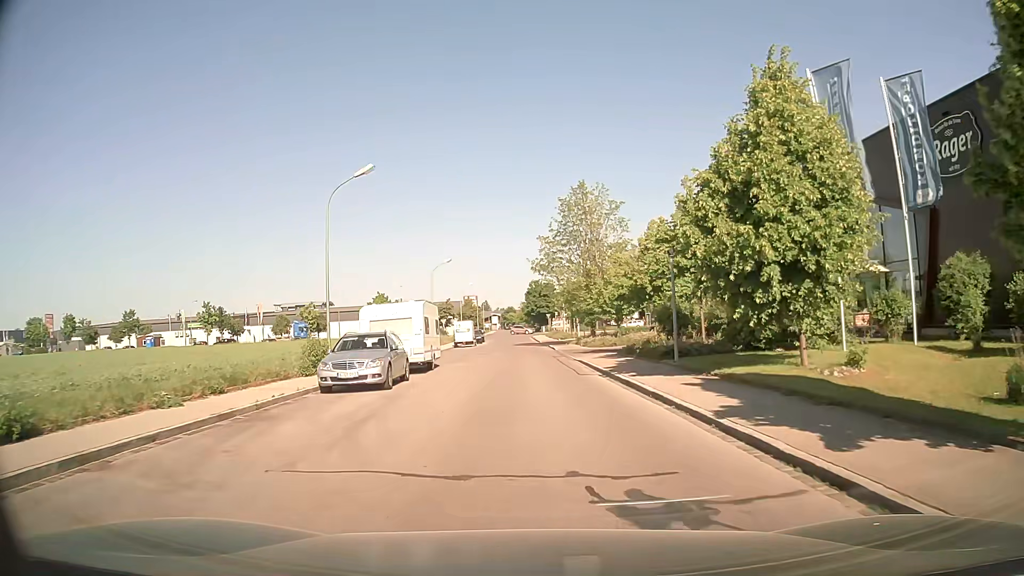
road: unclassified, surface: asphalt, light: Day
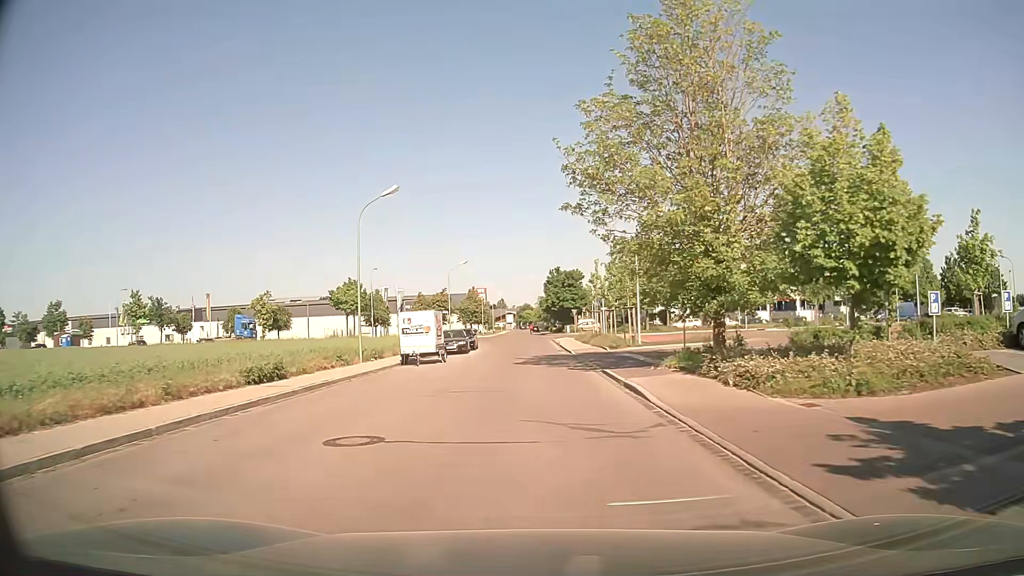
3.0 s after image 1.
(-0.4, +29.6) m; -2°
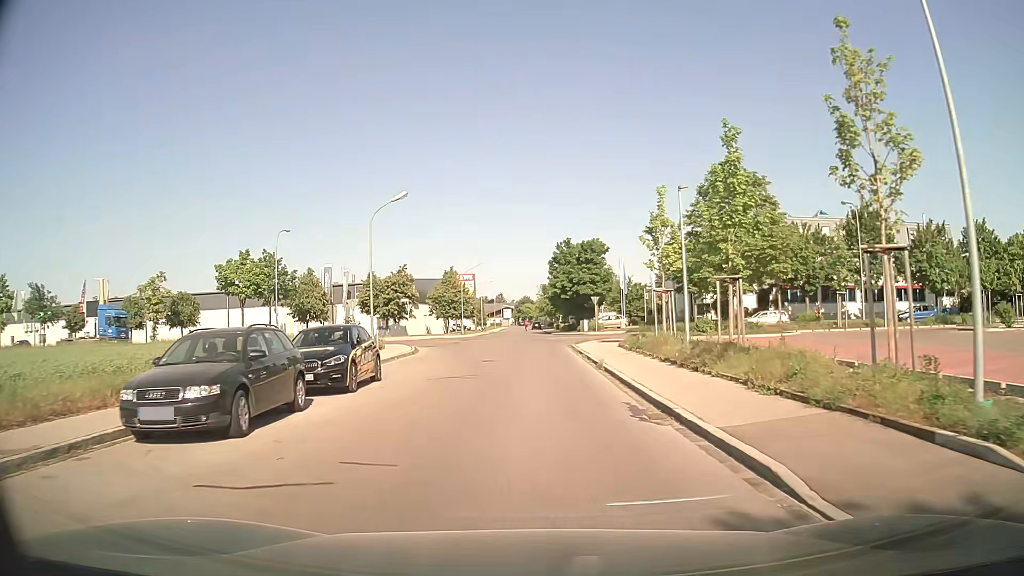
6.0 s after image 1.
(+0.2, +29.9) m; 0°
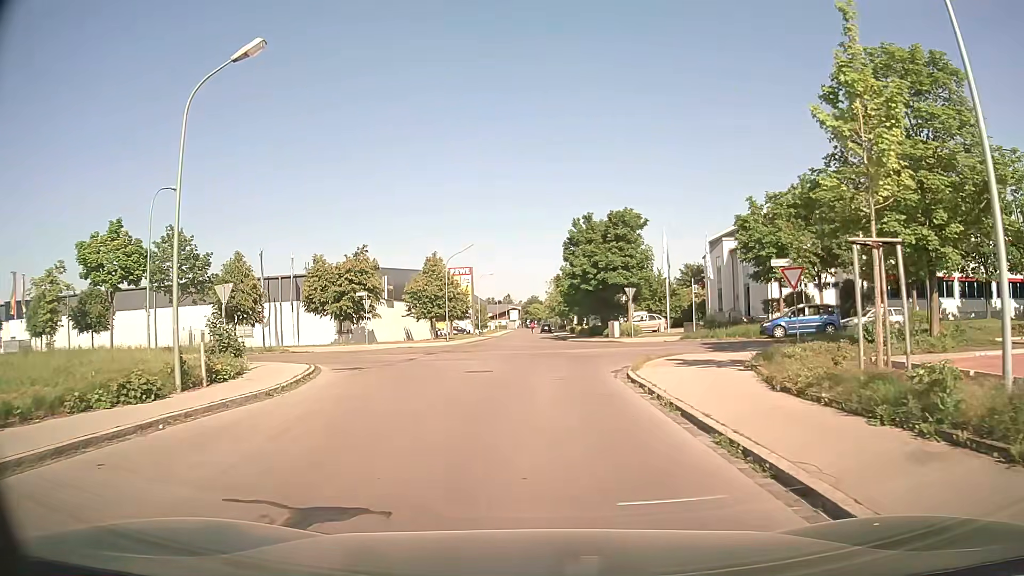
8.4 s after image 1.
(-0.1, +18.1) m; -1°
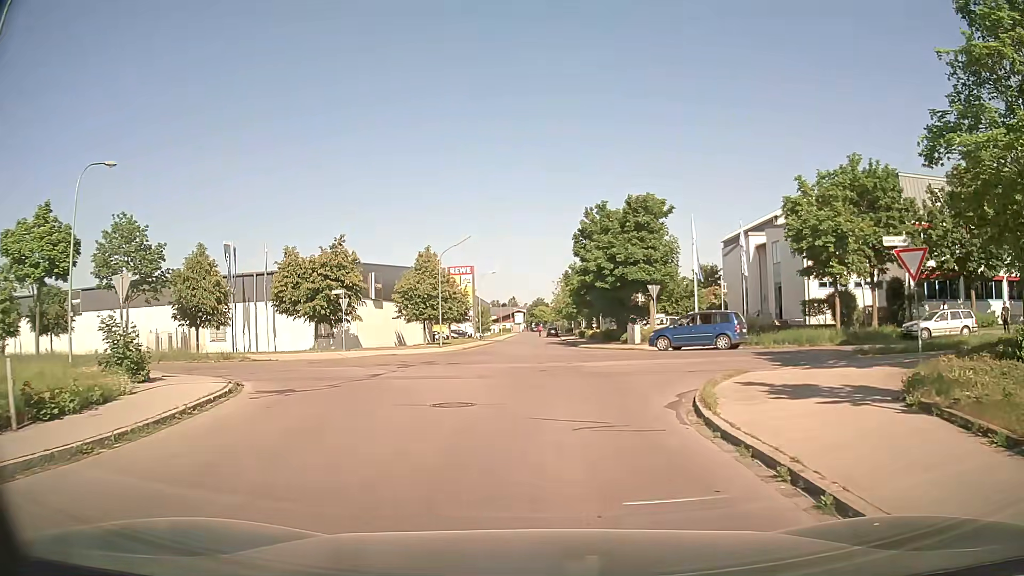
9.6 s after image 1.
(0.0, +6.6) m; 0°
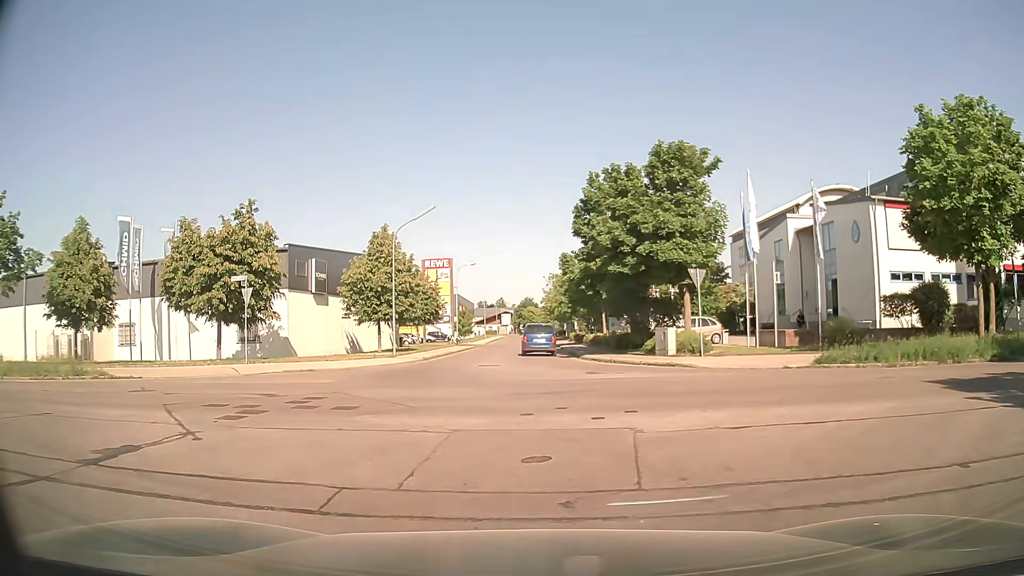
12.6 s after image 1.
(0.0, +12.0) m; 0°
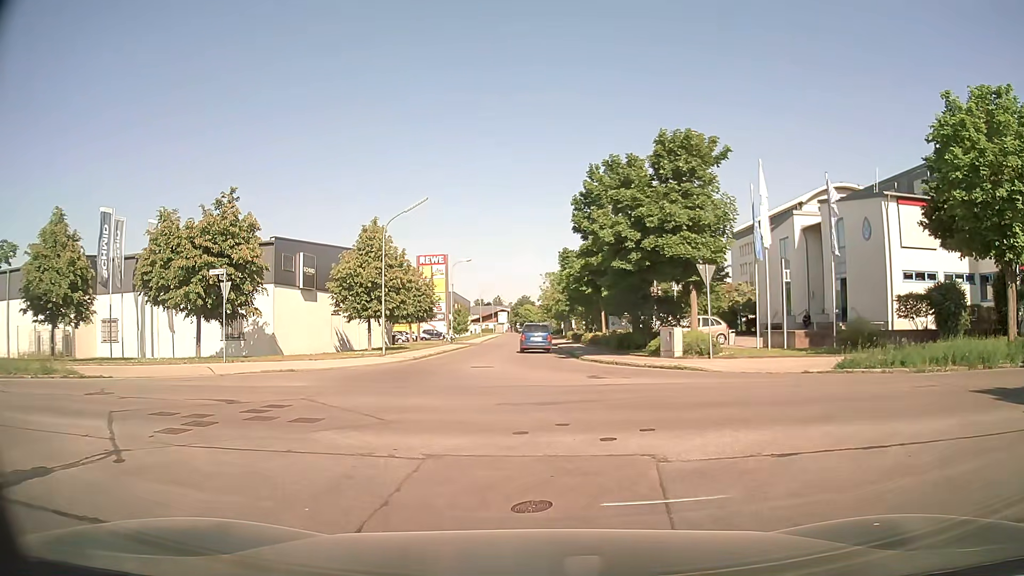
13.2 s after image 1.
(0.0, +1.7) m; 0°
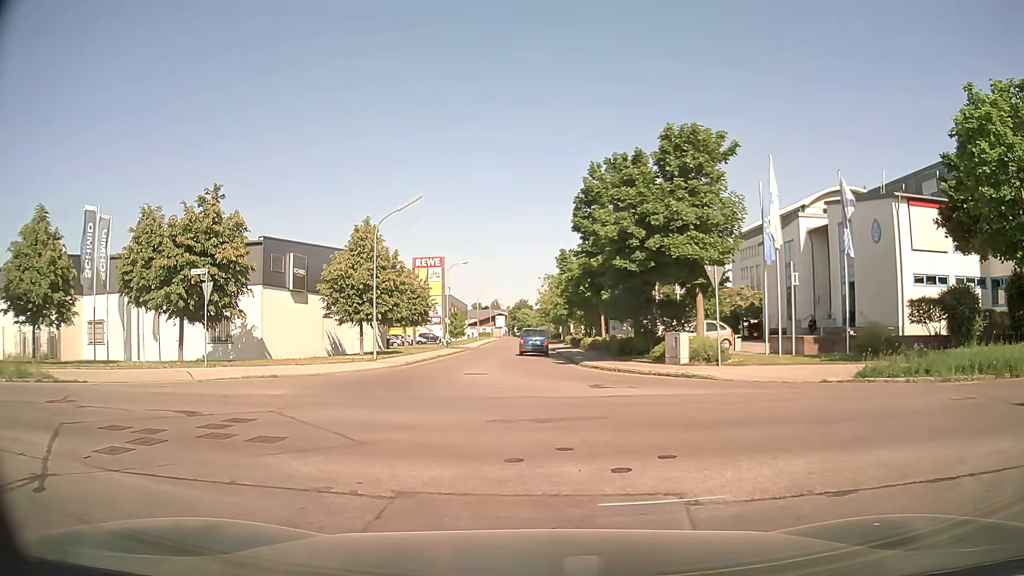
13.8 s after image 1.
(0.0, +1.3) m; 0°
(0, +10) (0, +20) (0, +30) (0, +40) (0, +50) (0, +60) (-1, +70) (-2, +80) (-2, +90) (-1, +100) m
